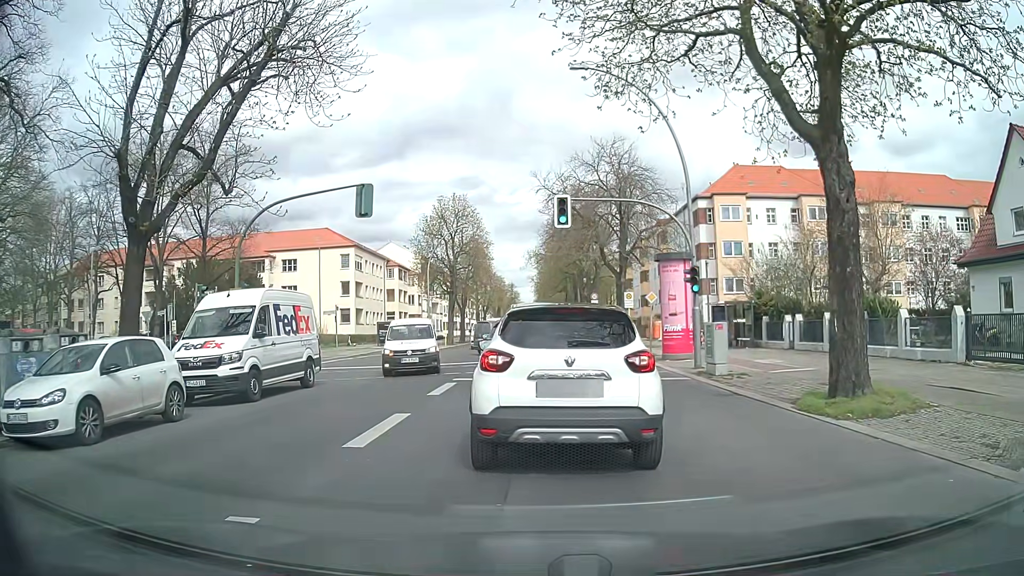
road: secondary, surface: asphalt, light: Day
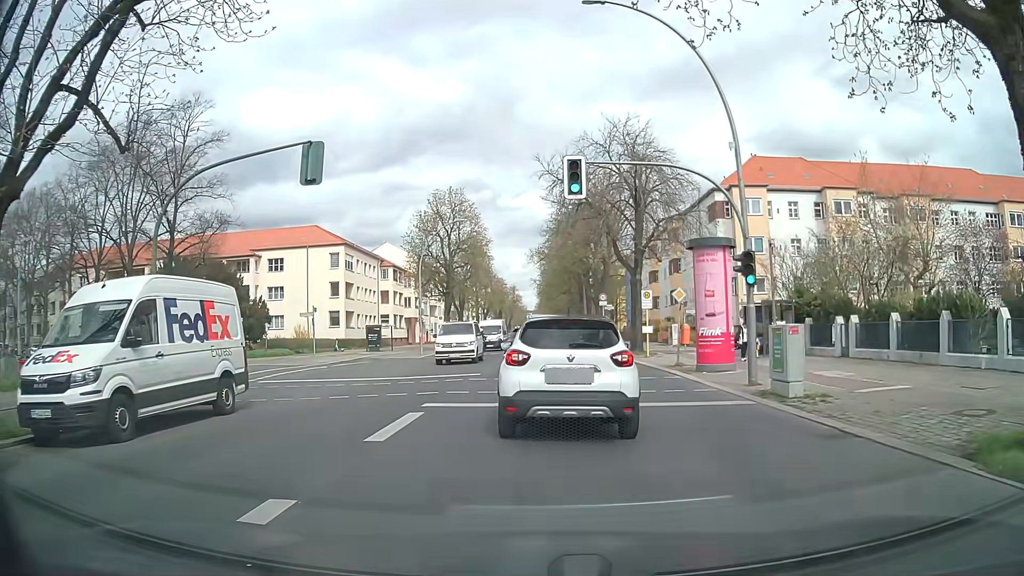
(0.0, +5.6) m; +1°
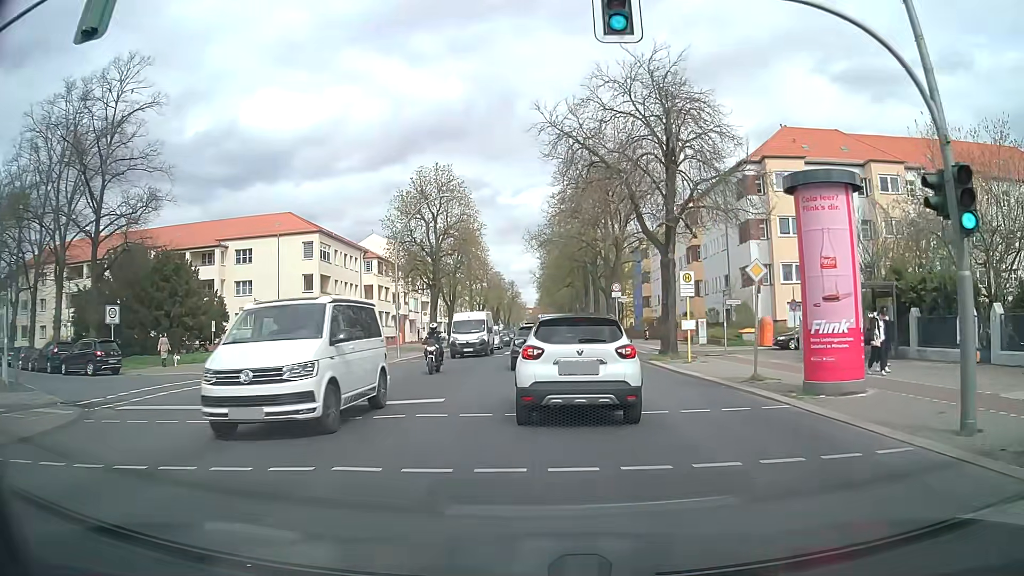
(-0.1, +9.1) m; -2°
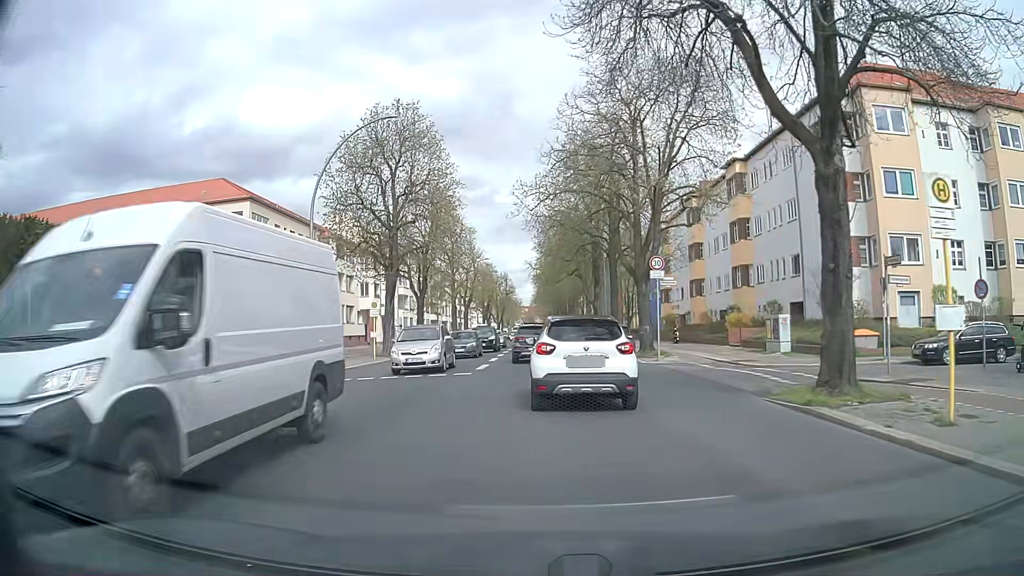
(+0.5, +16.3) m; +2°
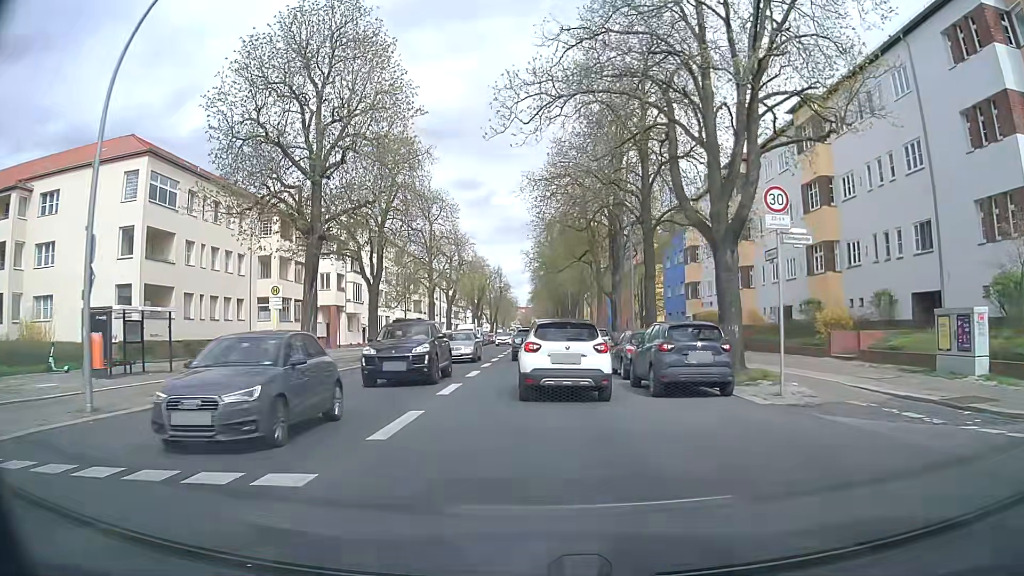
(0.0, +14.9) m; 0°
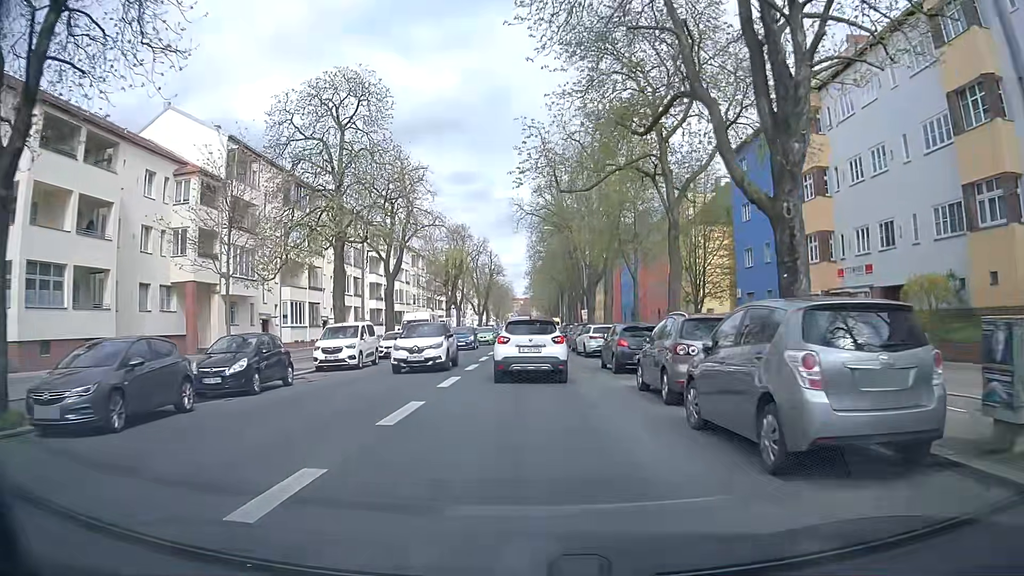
(+0.1, +29.3) m; -1°
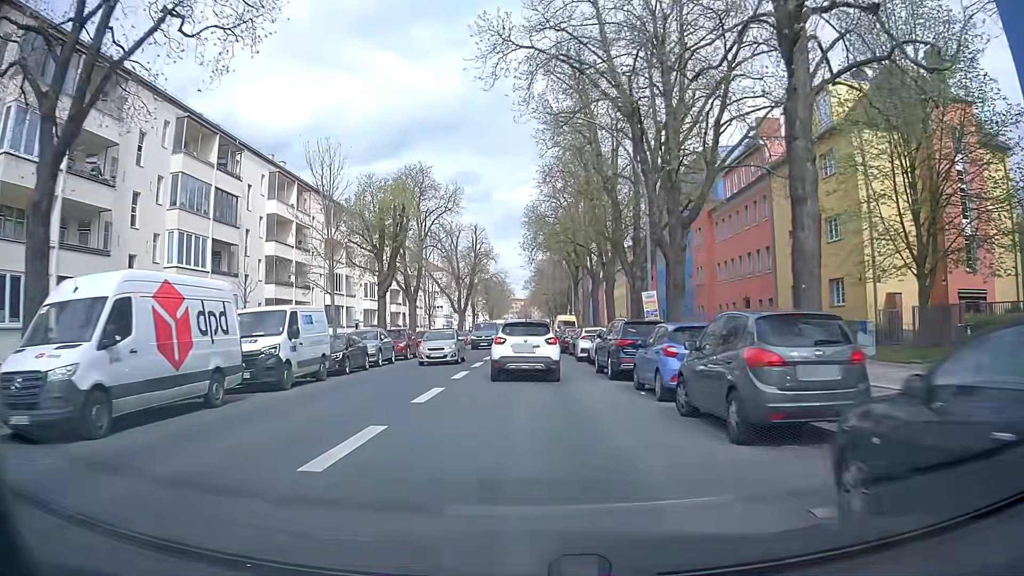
(+0.3, +33.3) m; +1°
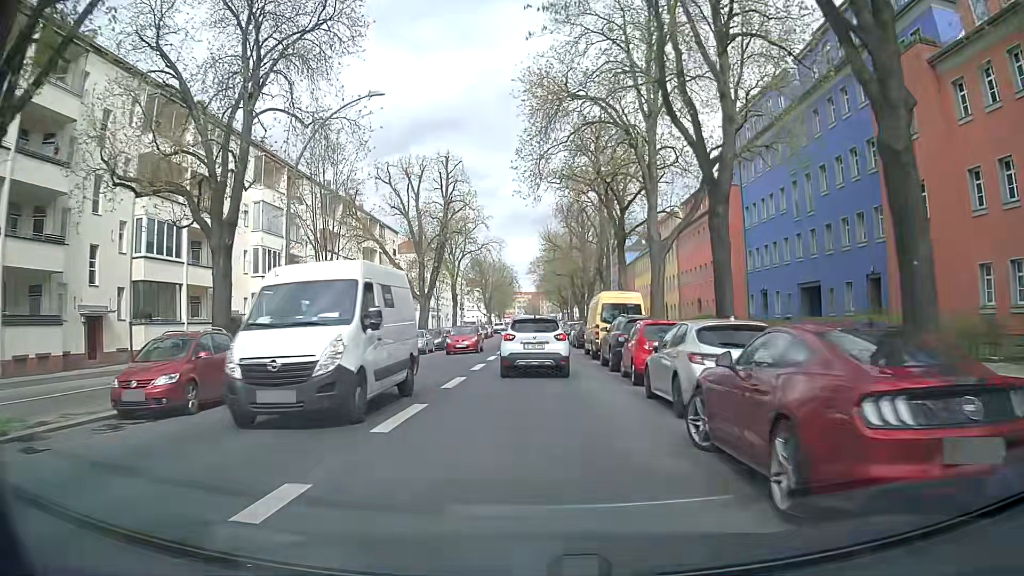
(-0.8, +33.7) m; -1°
(0, +10) (0, +20) (0, +30) (0, +40) (0, +50) (0, +60) (0, +70) (0, +80) (0, +90) (0, +100) m
